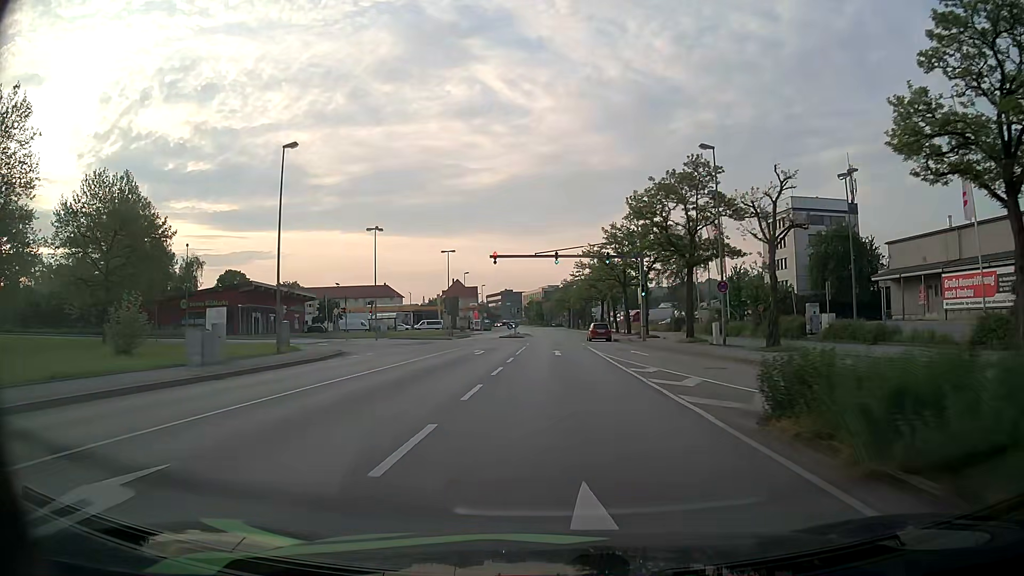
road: primary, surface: asphalt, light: Day
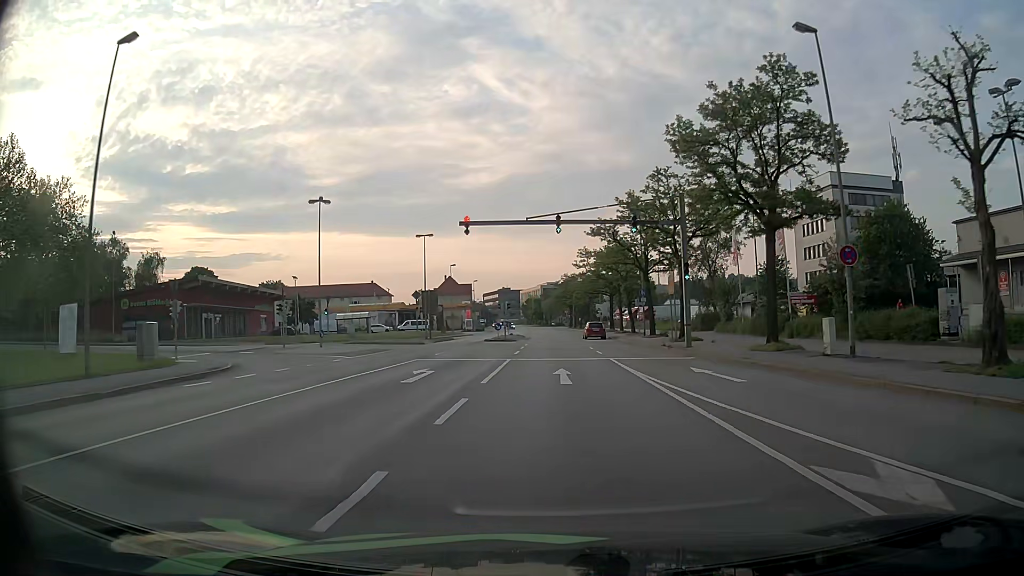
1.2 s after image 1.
(0.0, +14.8) m; 0°
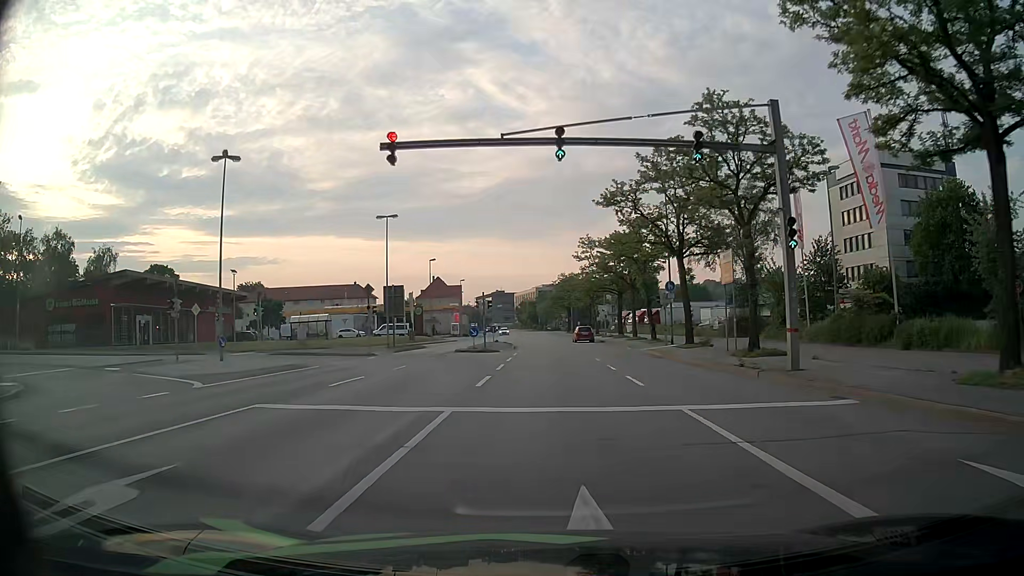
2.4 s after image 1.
(+0.1, +14.2) m; 0°
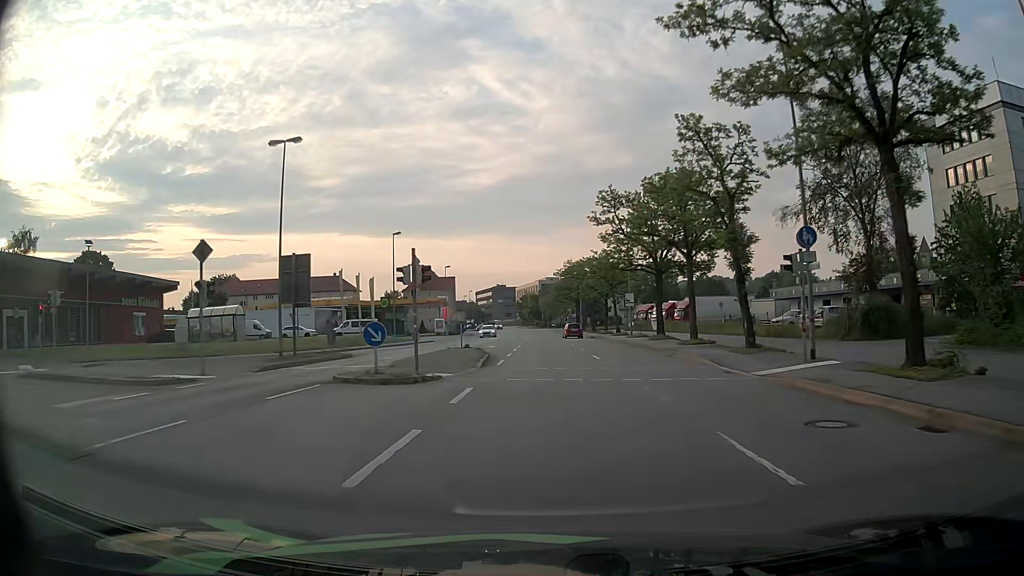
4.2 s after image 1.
(0.0, +22.3) m; 0°
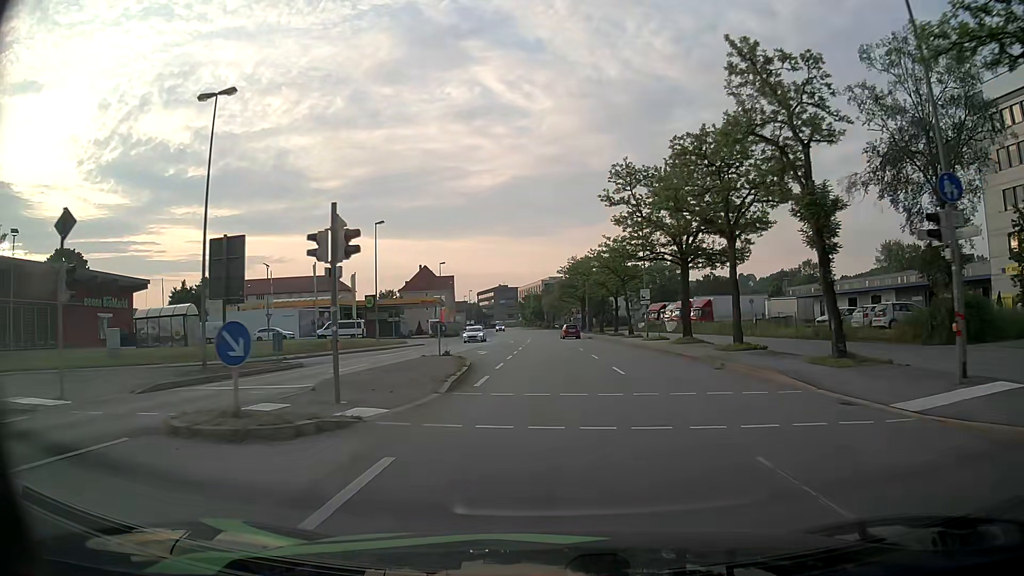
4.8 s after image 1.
(-0.1, +7.7) m; 0°
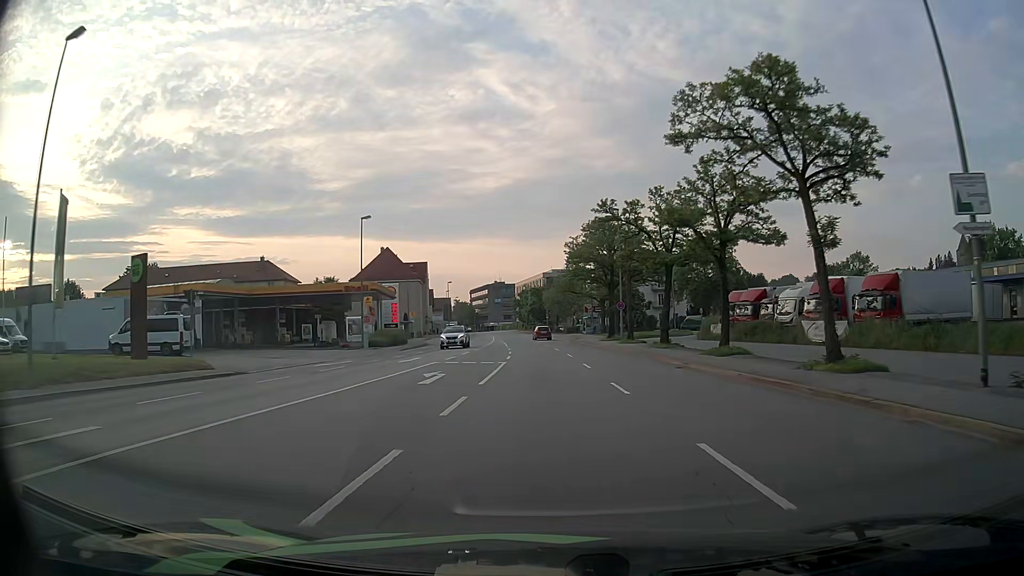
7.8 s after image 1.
(-0.4, +41.1) m; -1°
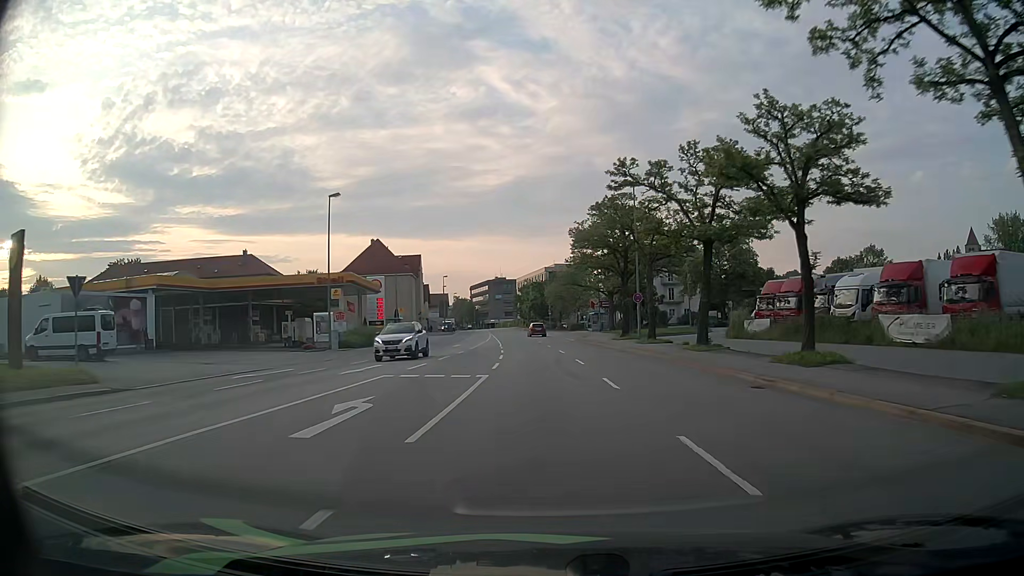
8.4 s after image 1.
(0.0, +8.6) m; 0°
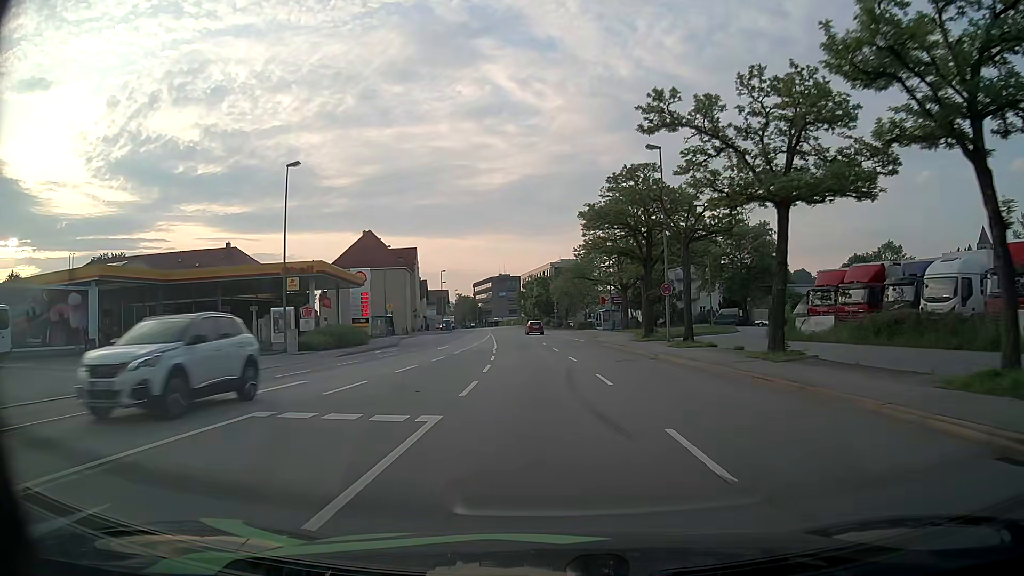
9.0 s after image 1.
(0.0, +8.6) m; -1°
(0, +10) (0, +20) (-1, +30) (-1, +40) (-2, +50) (-3, +60) (-4, +70) (-5, +80) (-6, +90) (-7, +100) m
